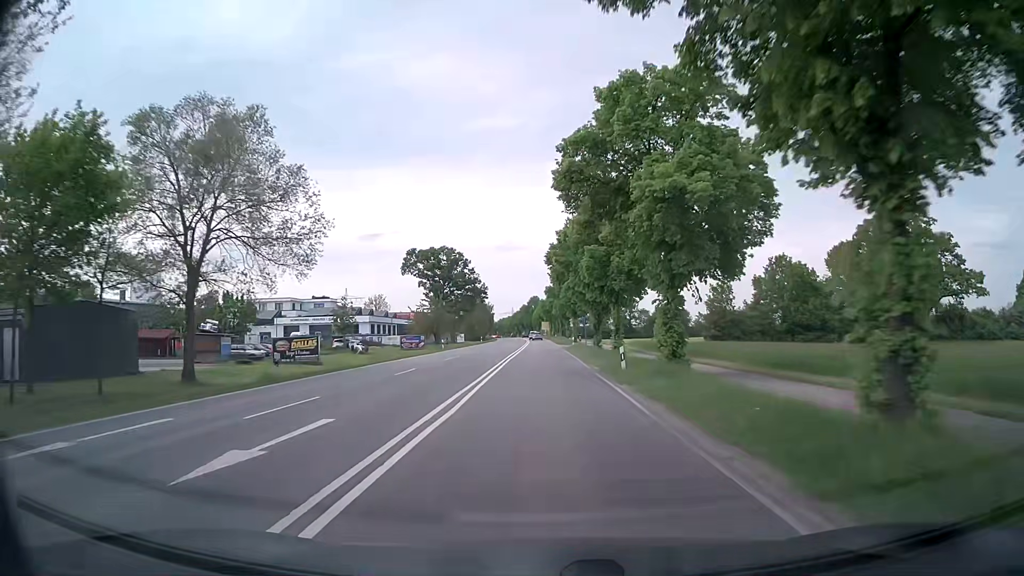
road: secondary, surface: asphalt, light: Day
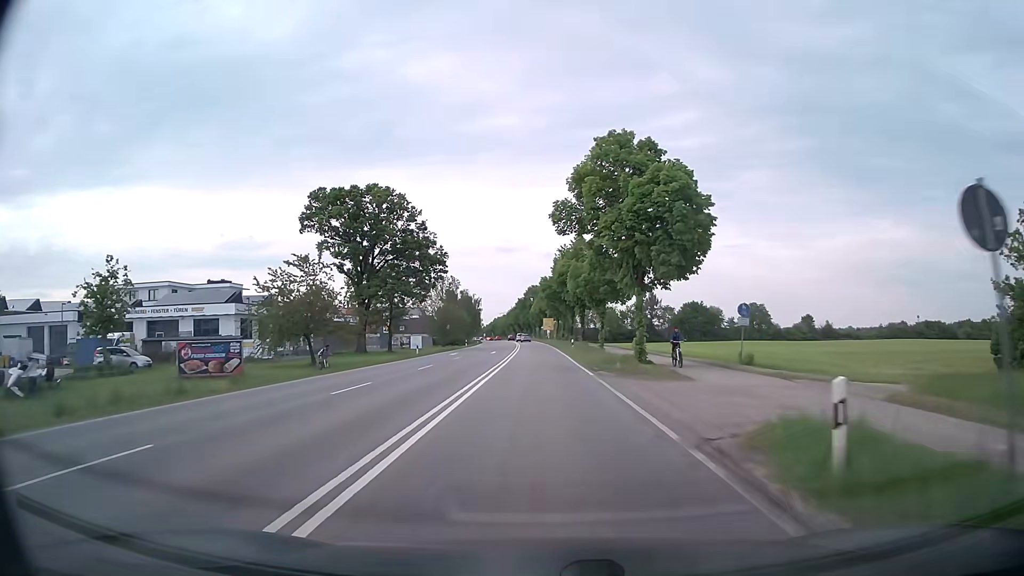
(-0.1, +54.6) m; 0°
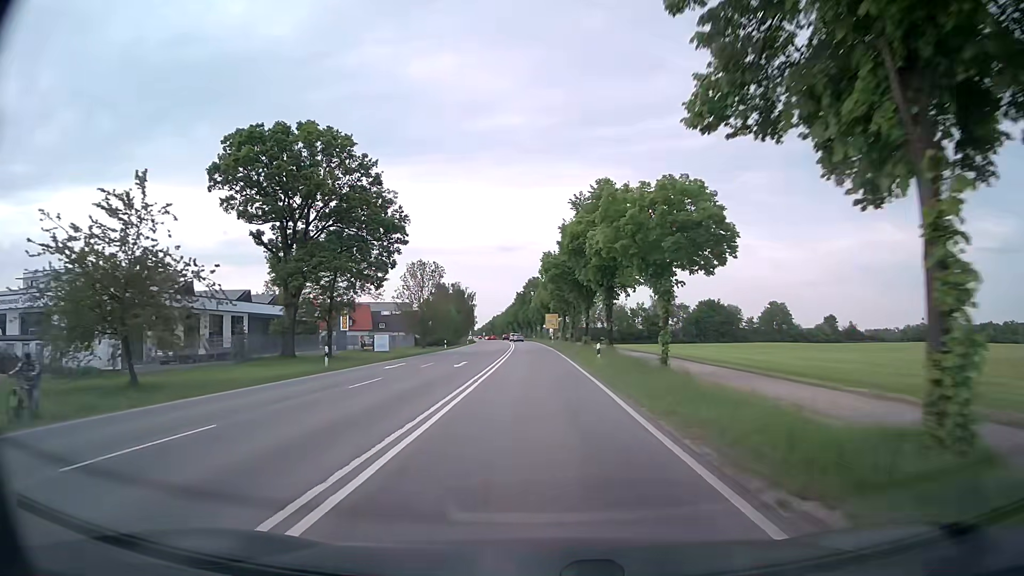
(-0.1, +21.9) m; -1°
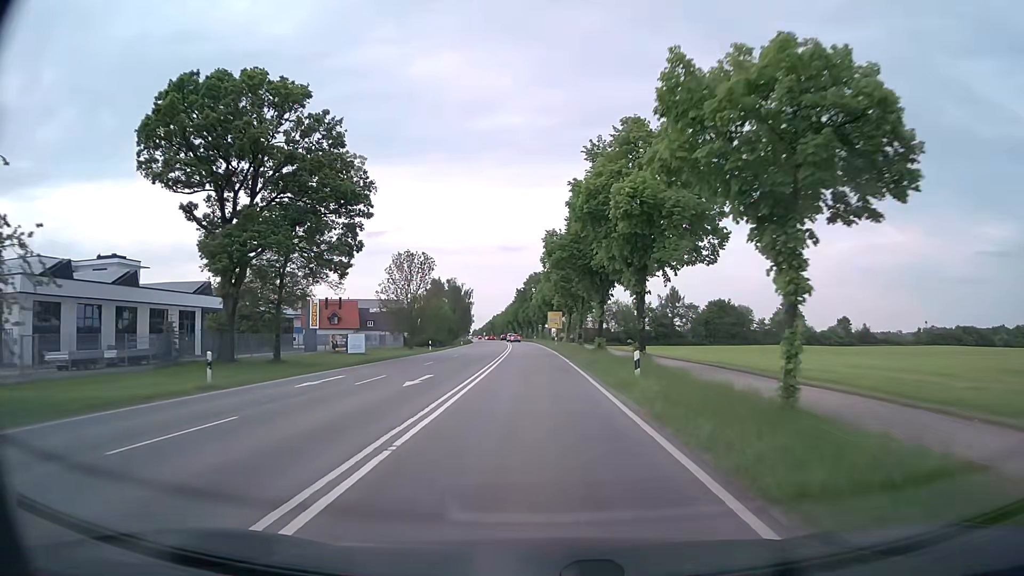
(0.0, +10.9) m; 0°
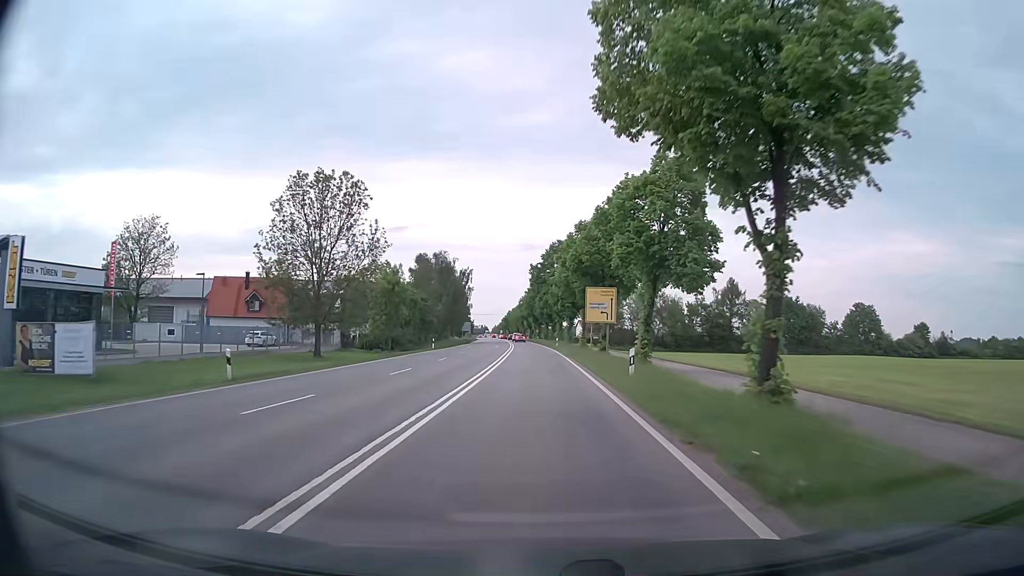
(-0.5, +43.7) m; -2°
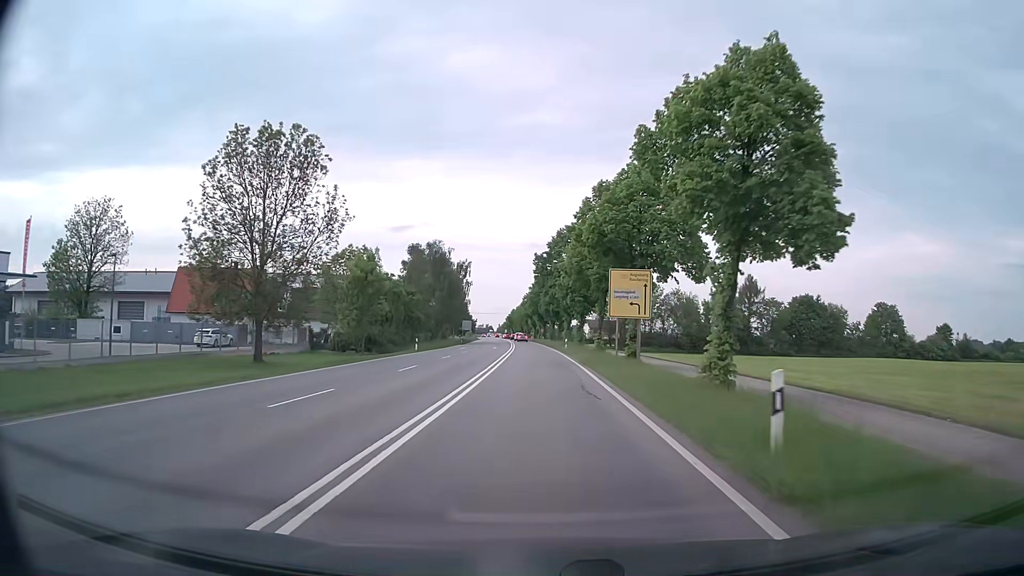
(-0.1, +10.9) m; -1°
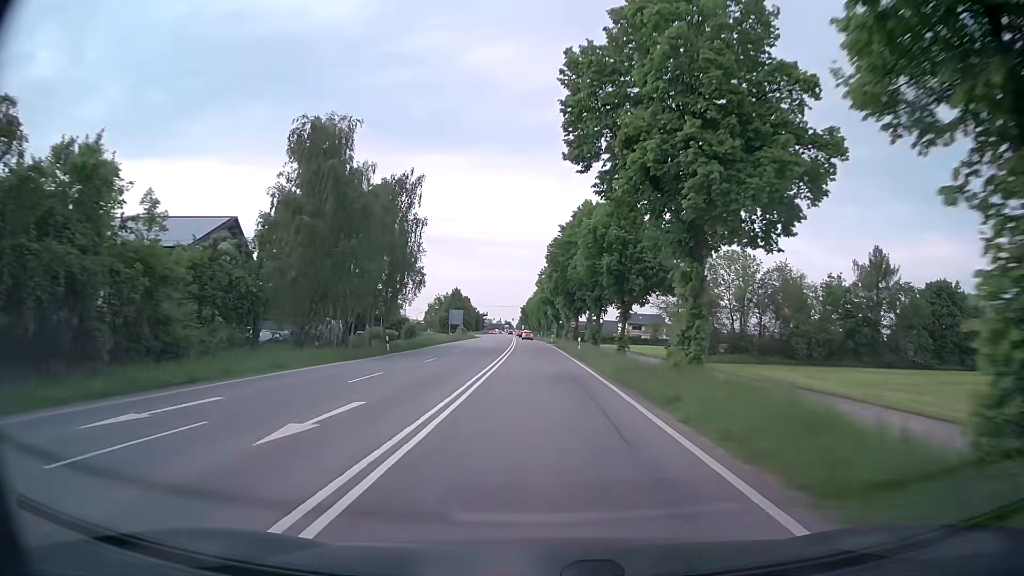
(-0.8, +54.7) m; -2°
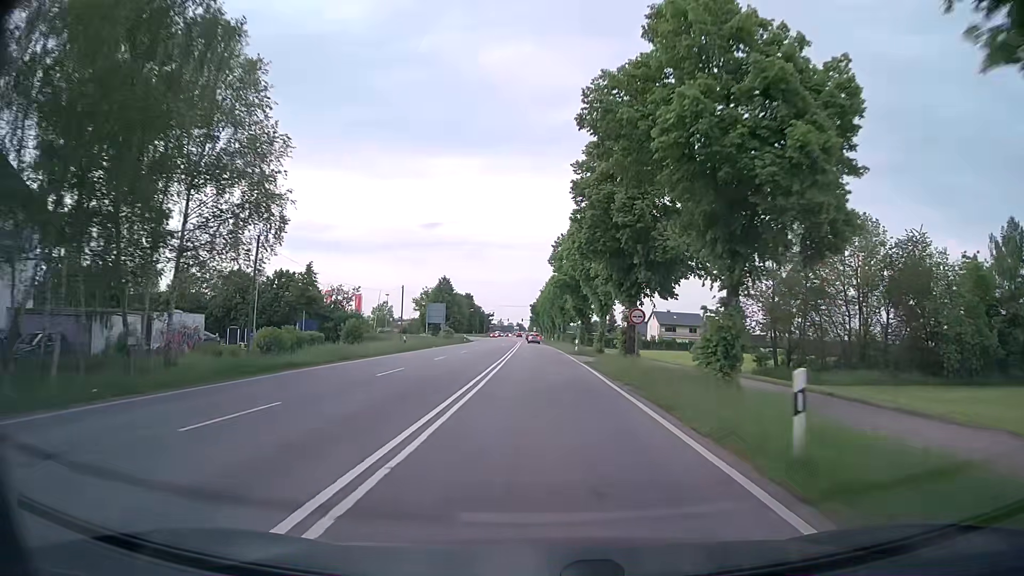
(-0.4, +32.9) m; -1°
(0, +10) (0, +20) (0, +30) (0, +40) (0, +50) (0, +60) (-1, +70) (-1, +80) (-1, +90) (-1, +100) m
